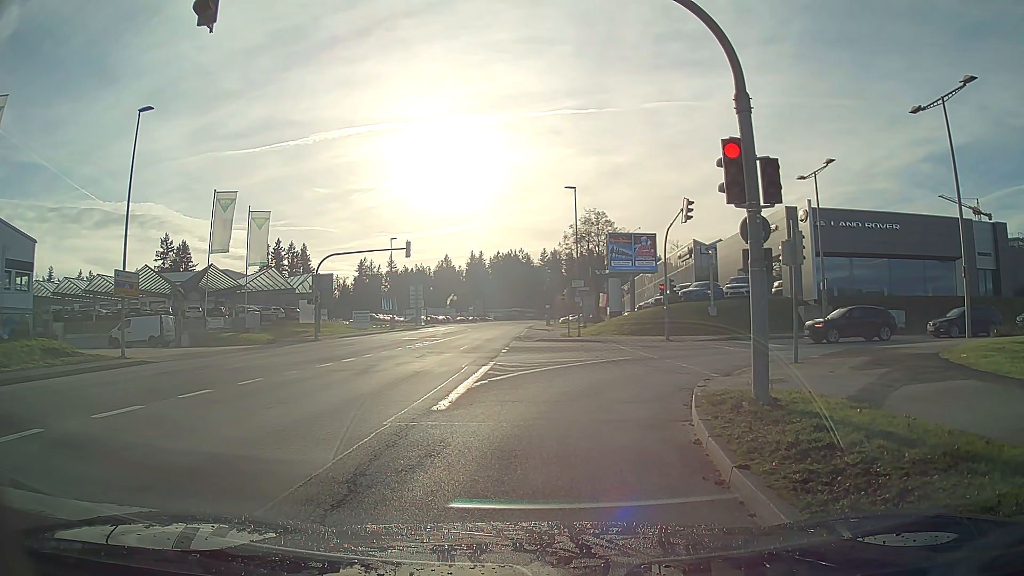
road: tertiary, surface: asphalt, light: Day
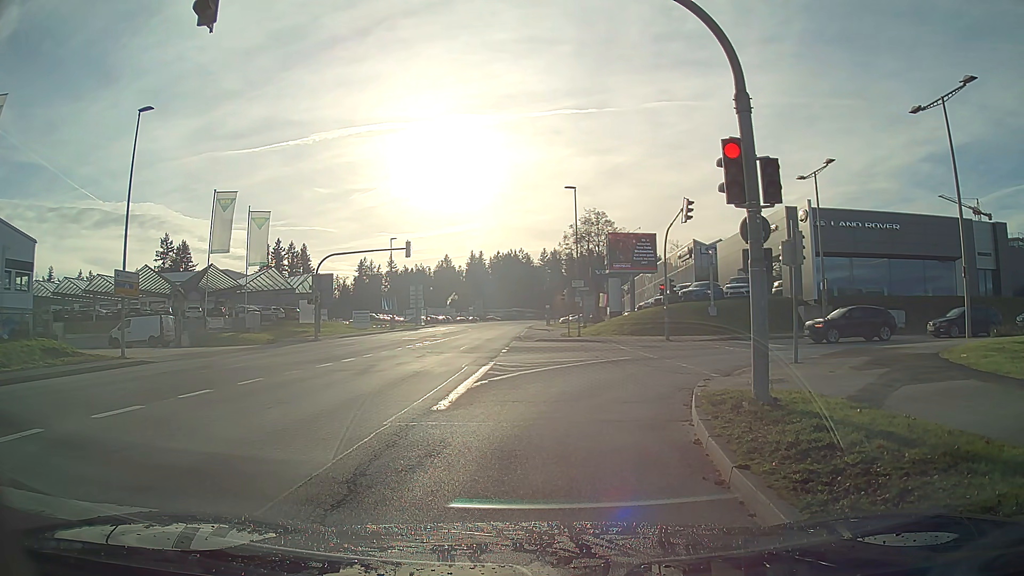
(0.0, 0.0) m; 0°
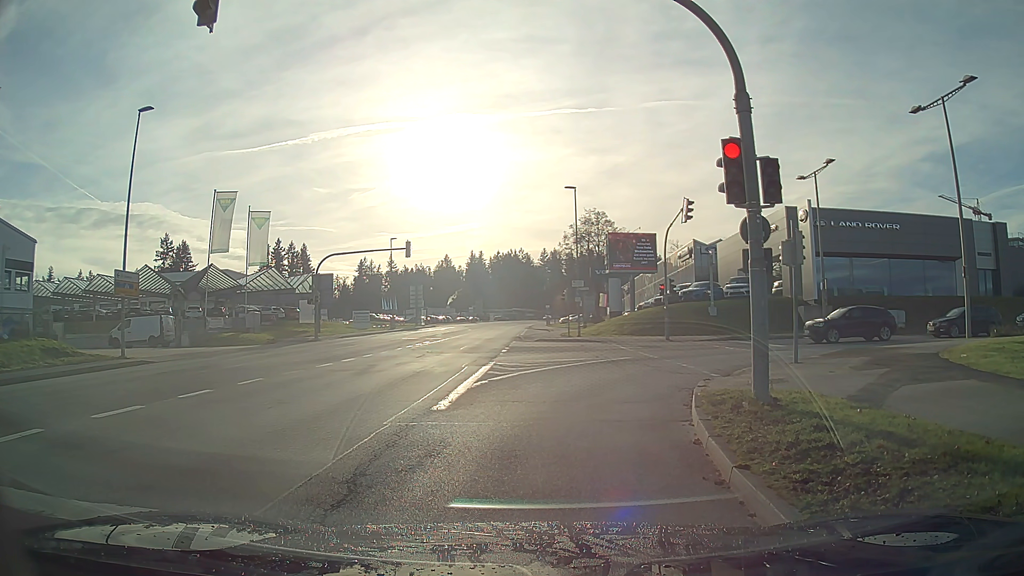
(0.0, 0.0) m; 0°
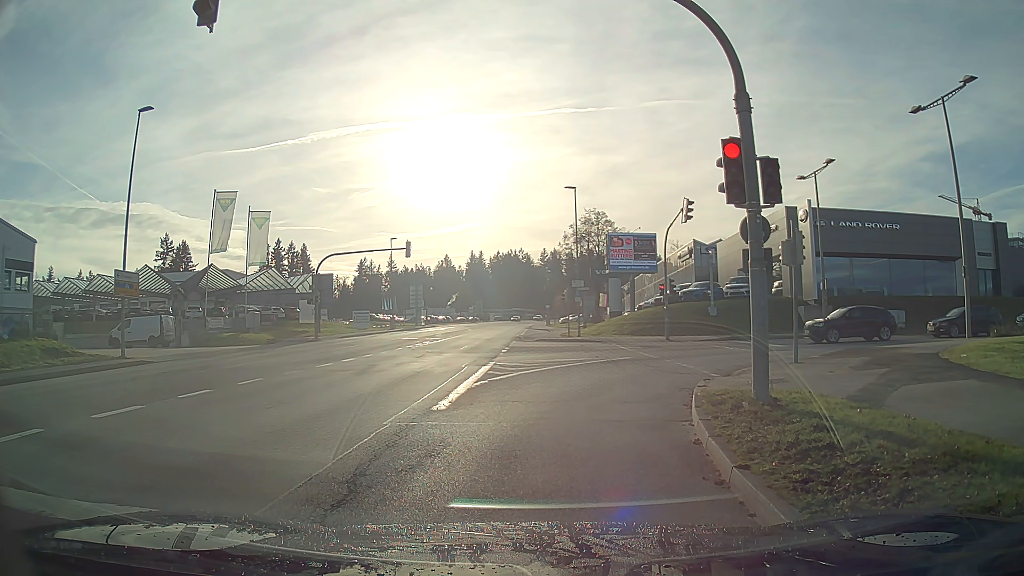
(0.0, 0.0) m; 0°
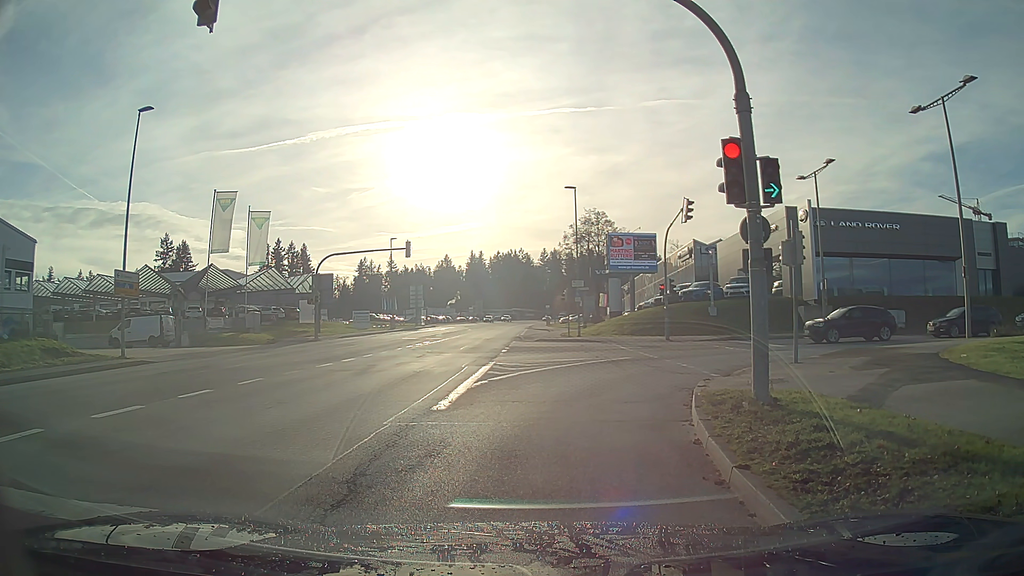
(0.0, 0.0) m; 0°
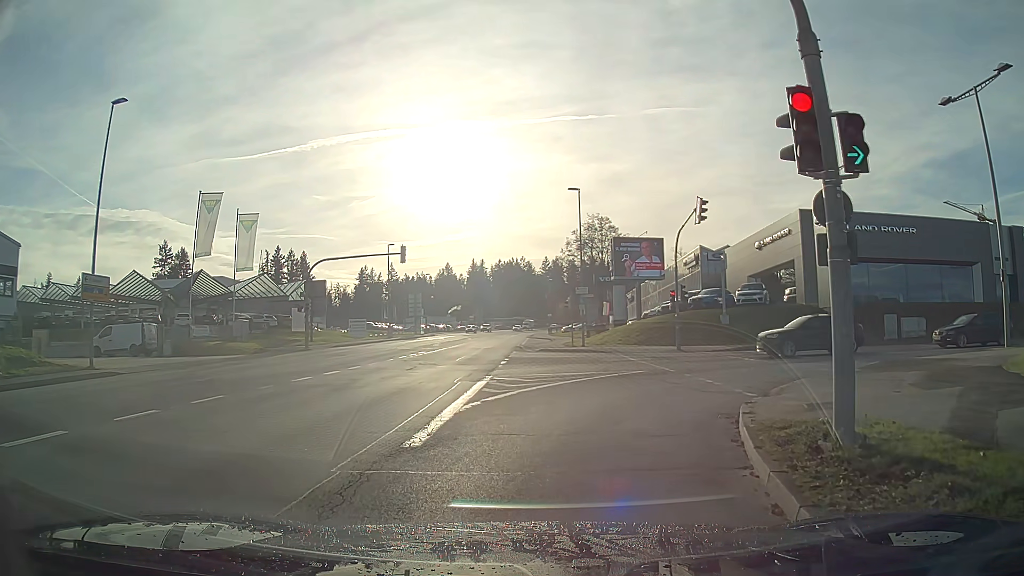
(0.0, +2.7) m; 0°
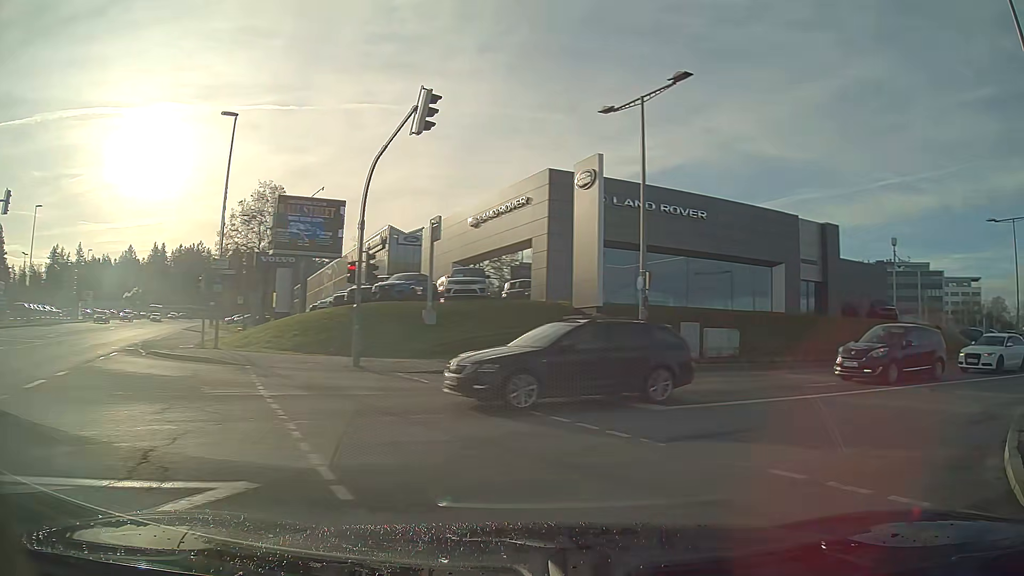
(+3.0, +14.3) m; +35°
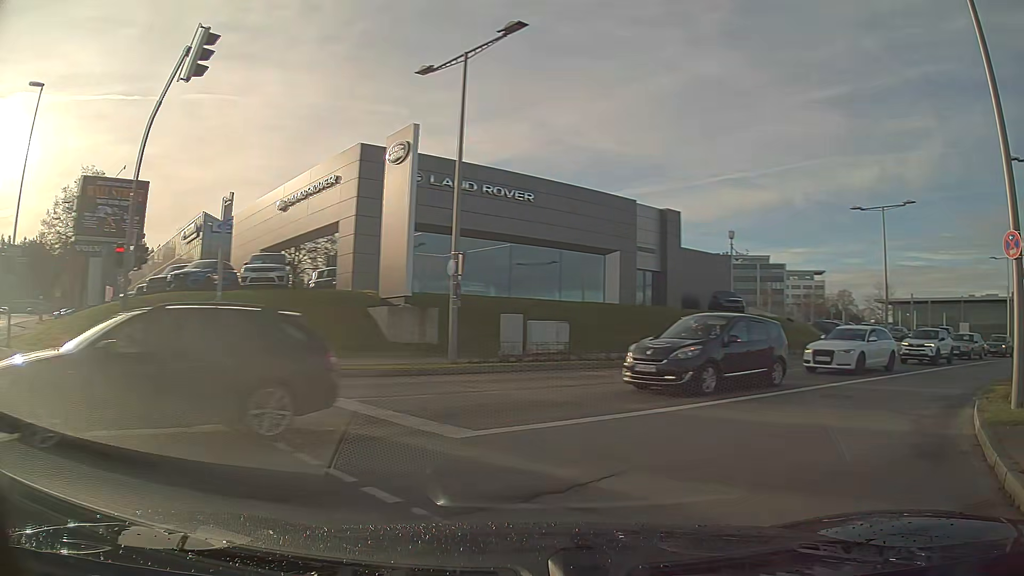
(+0.4, +3.4) m; +15°
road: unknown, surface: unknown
